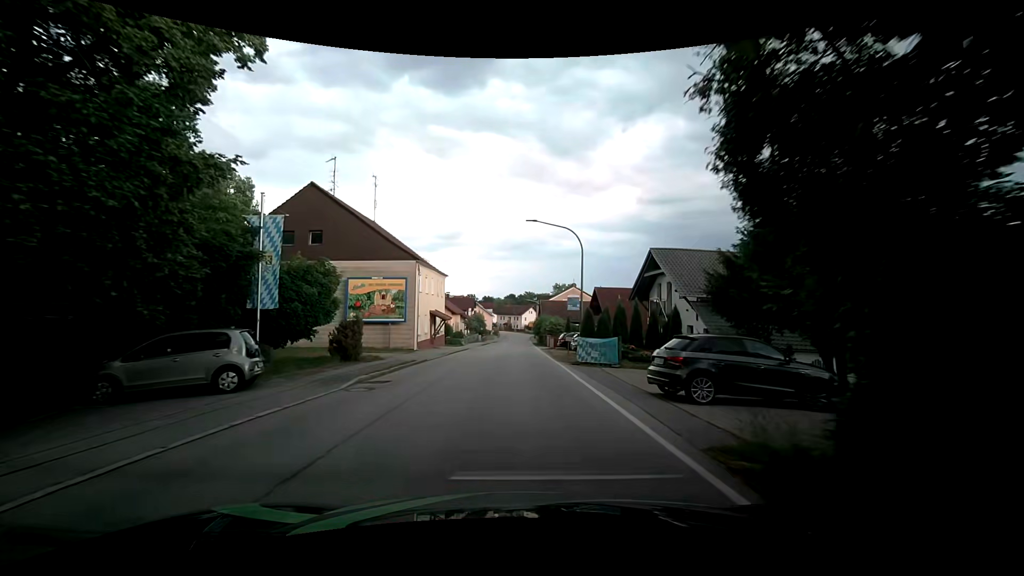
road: secondary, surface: asphalt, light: Day
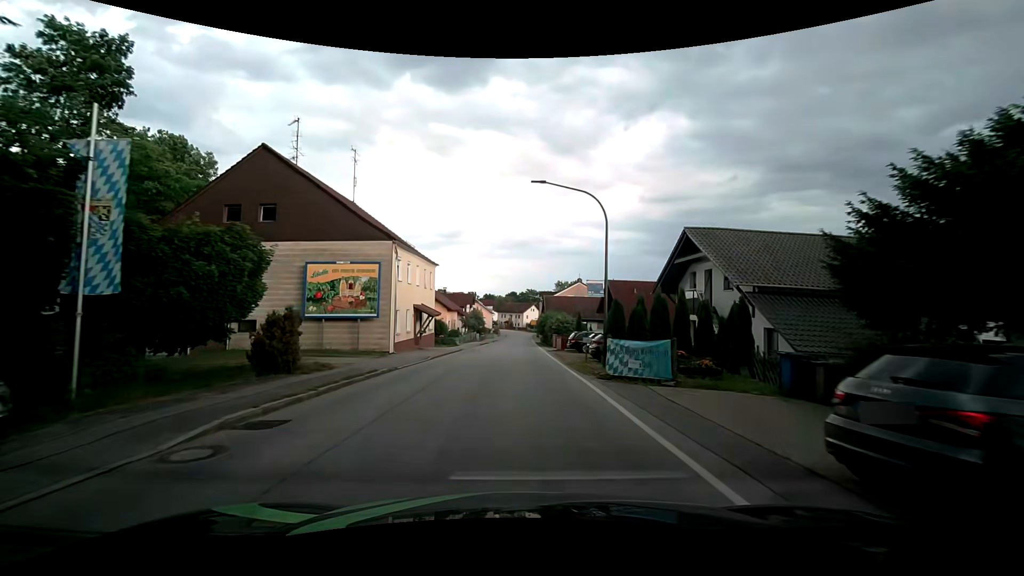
(+0.1, +6.6) m; +1°
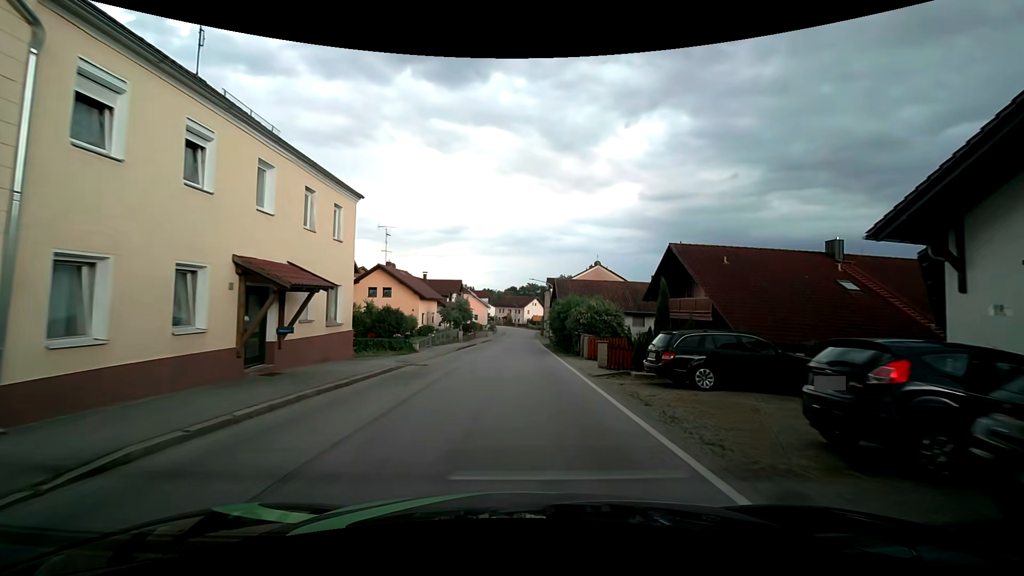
(0.0, +20.3) m; 0°
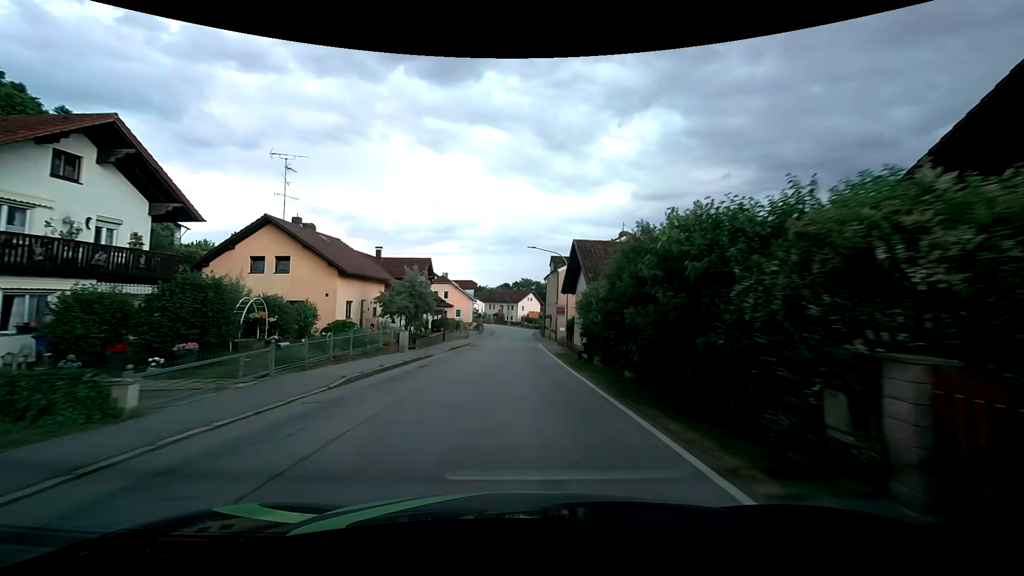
(0.0, +21.5) m; +1°
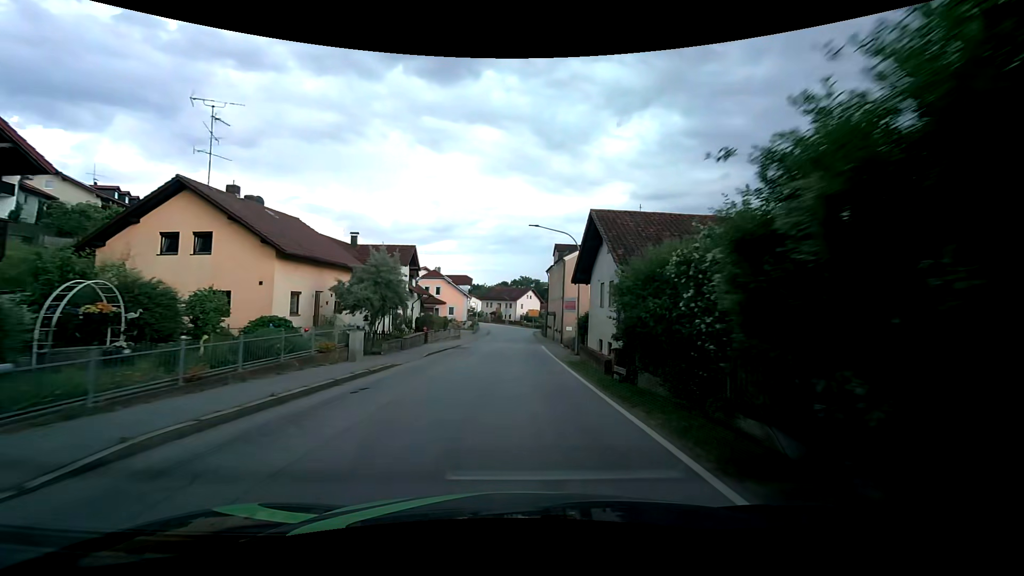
(0.0, +7.3) m; 0°
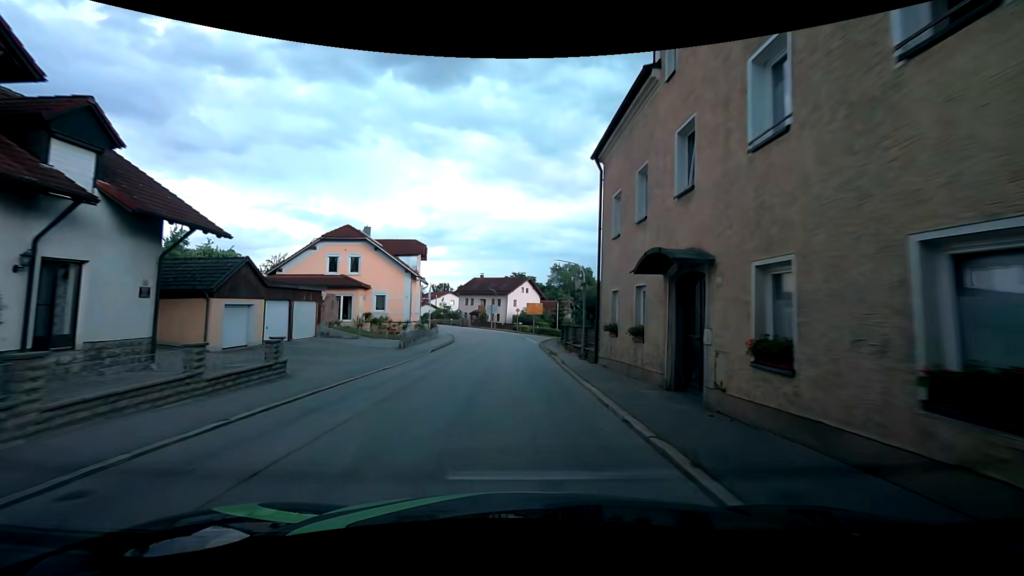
(+0.1, +37.4) m; 0°
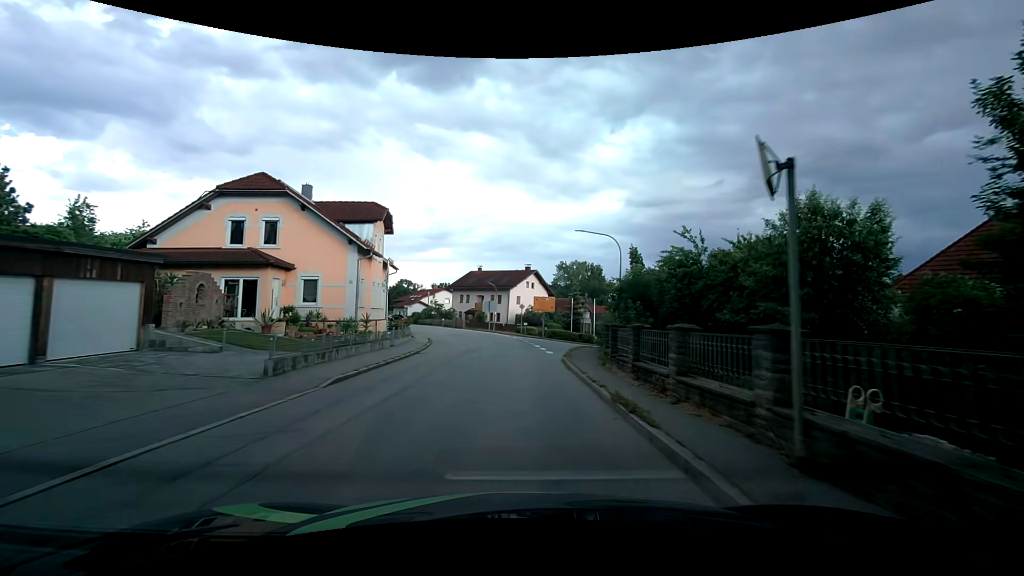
(0.0, +14.6) m; 0°
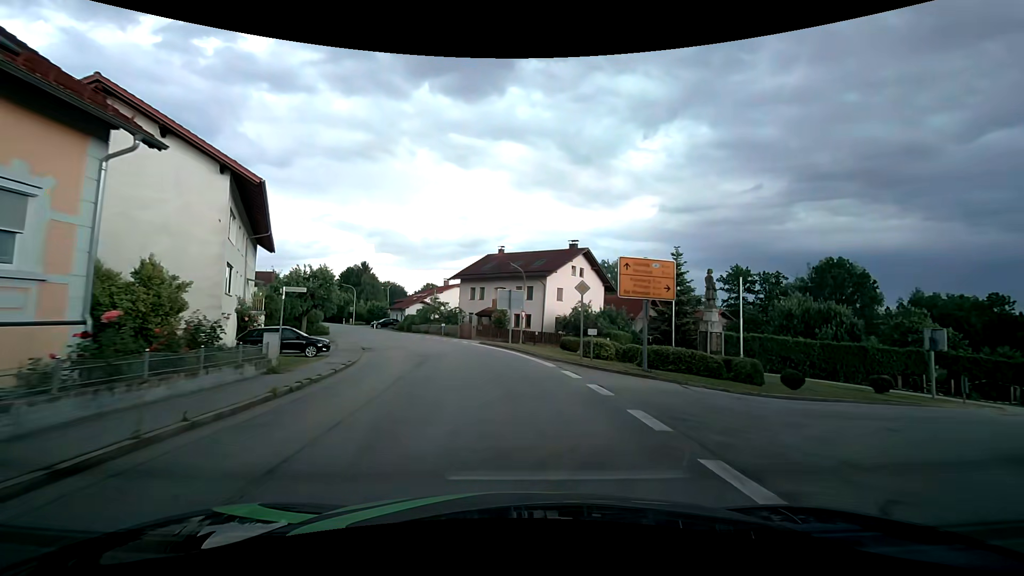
(-0.4, +27.8) m; -3°
(0, +10) (-2, +20) (-4, +30) (-7, +39) (-11, +48) (-15, +57) (-20, +66) (-25, +75) (-30, +84) (-35, +92) m
